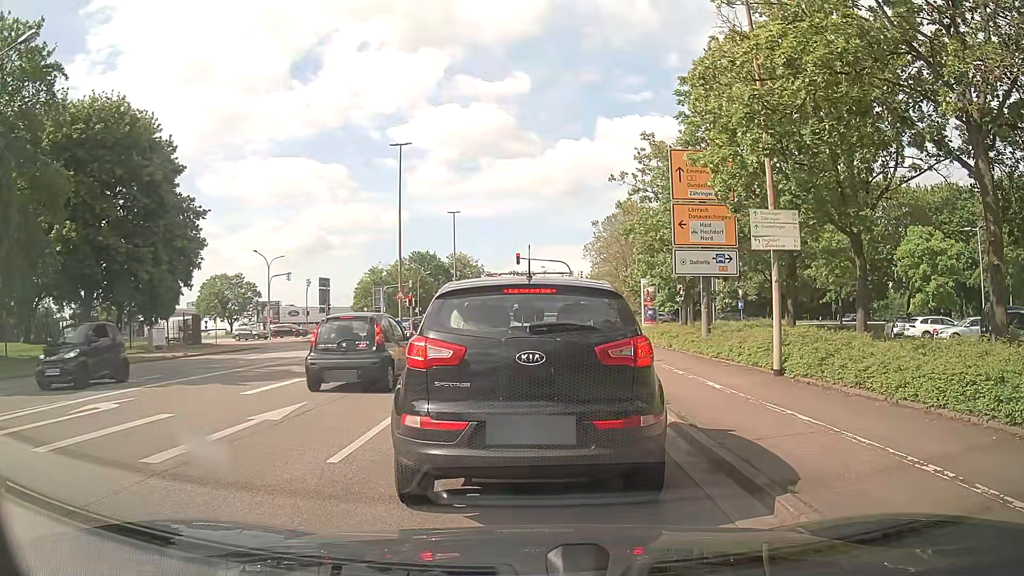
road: unclassified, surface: asphalt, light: Day
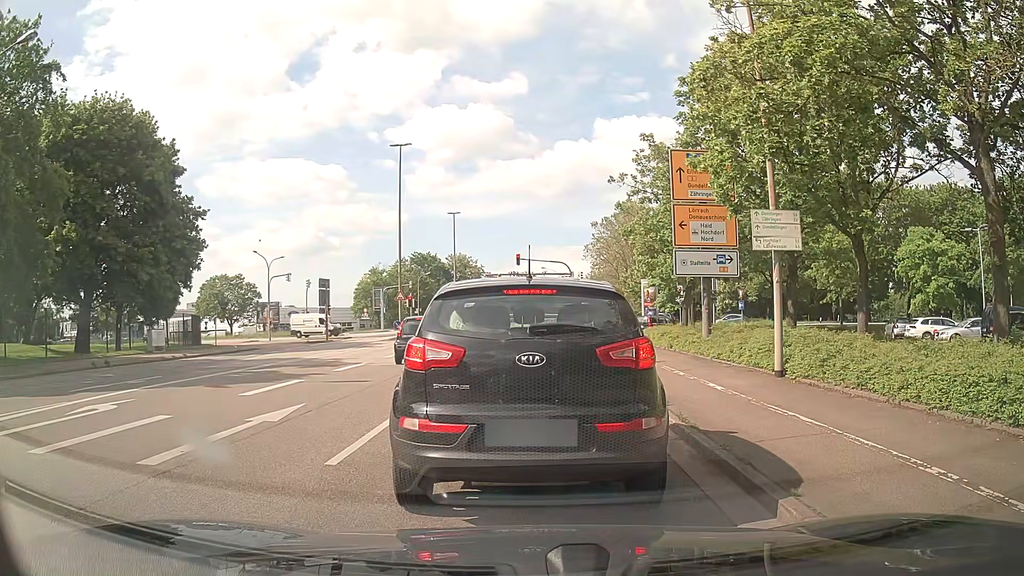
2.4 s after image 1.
(0.0, +0.1) m; 0°
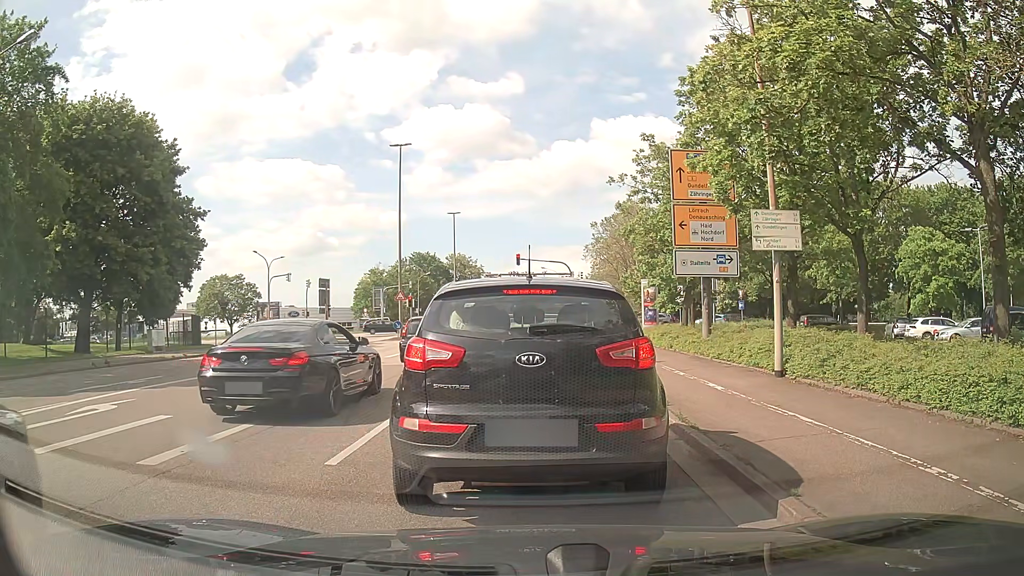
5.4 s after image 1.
(0.0, 0.0) m; 0°
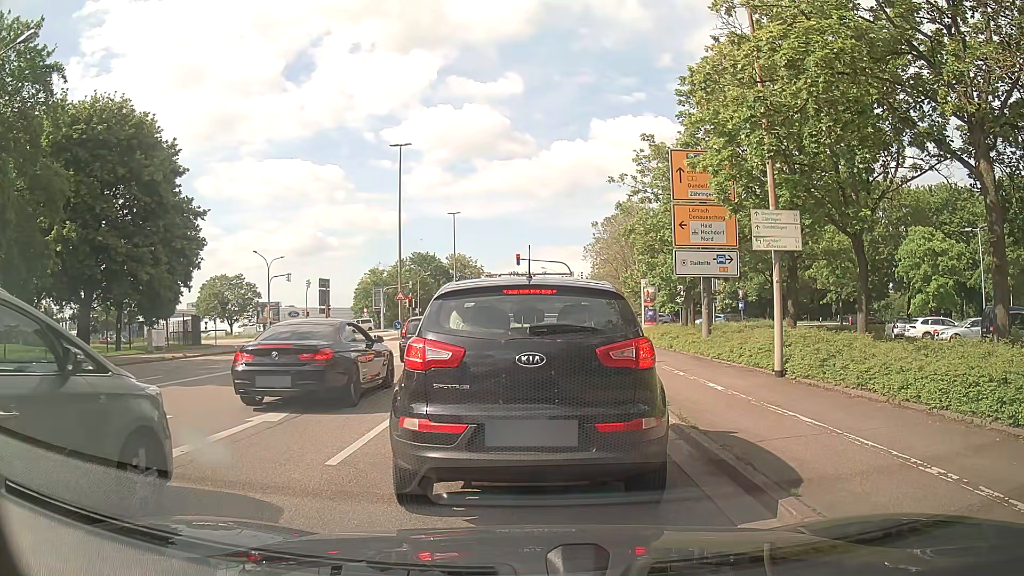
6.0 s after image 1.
(0.0, 0.0) m; 0°
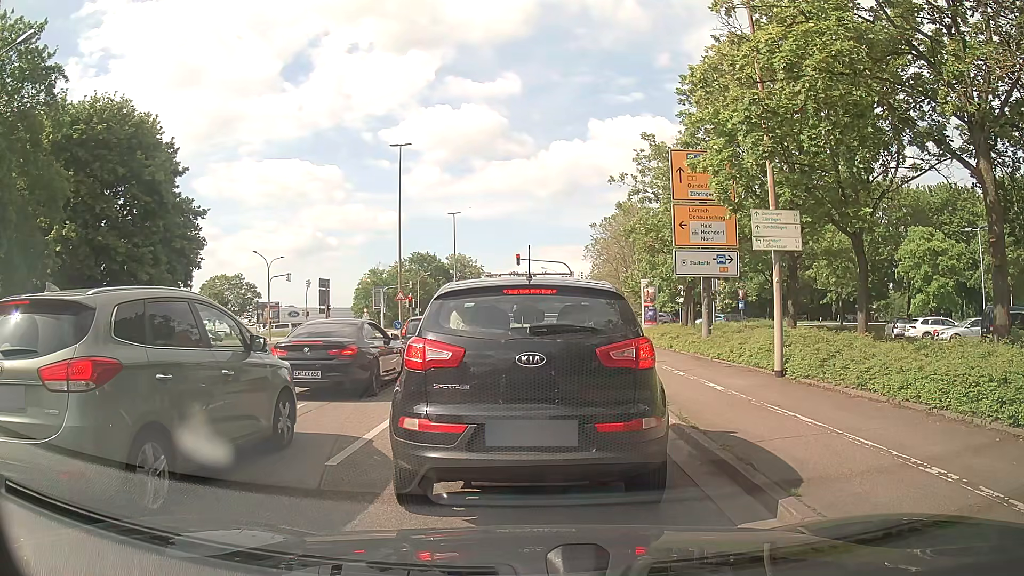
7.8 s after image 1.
(0.0, 0.0) m; 0°
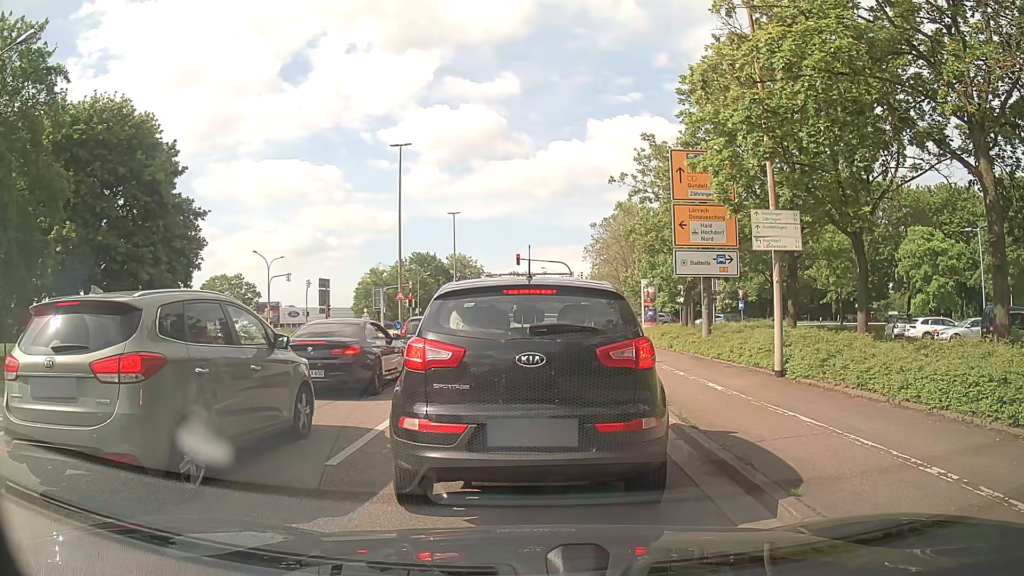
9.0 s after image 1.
(0.0, 0.0) m; 0°
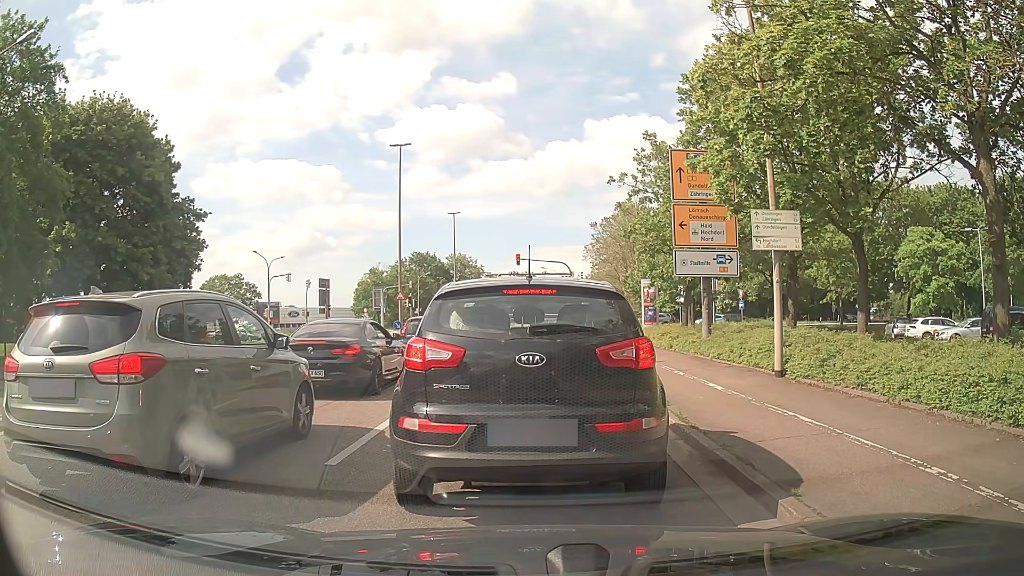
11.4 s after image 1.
(0.0, 0.0) m; 0°
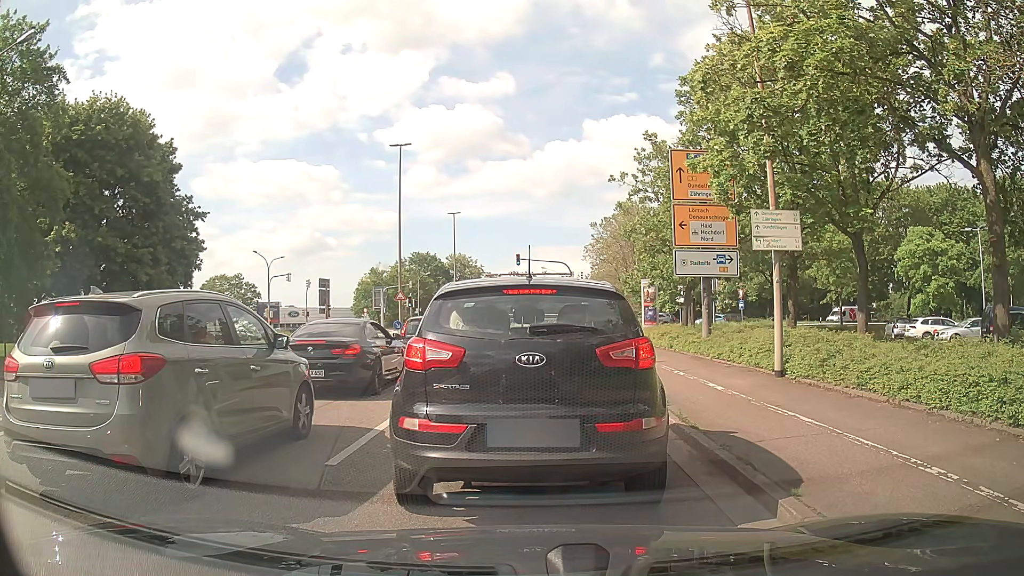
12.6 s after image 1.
(0.0, 0.0) m; 0°
